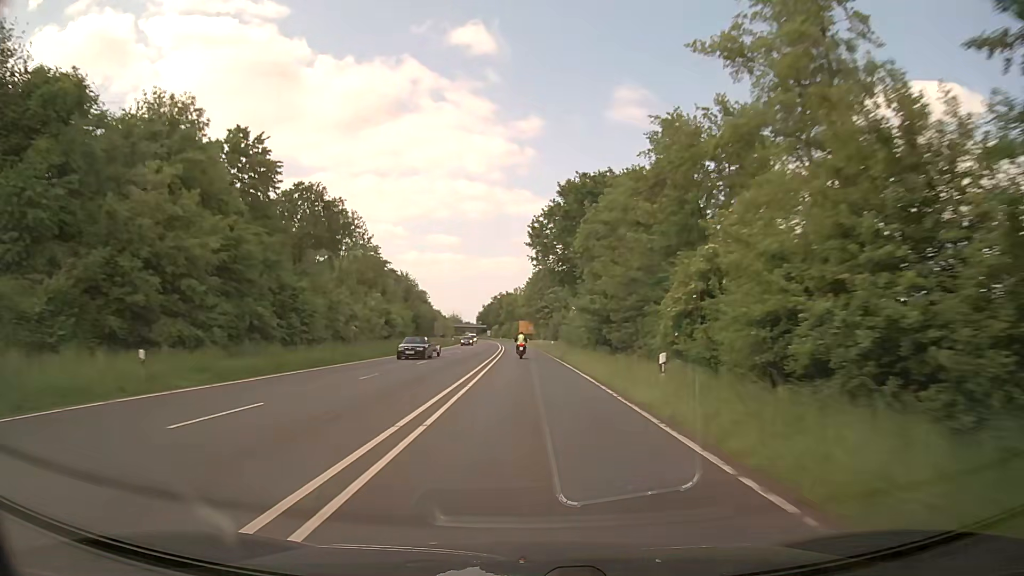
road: primary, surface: asphalt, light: Day
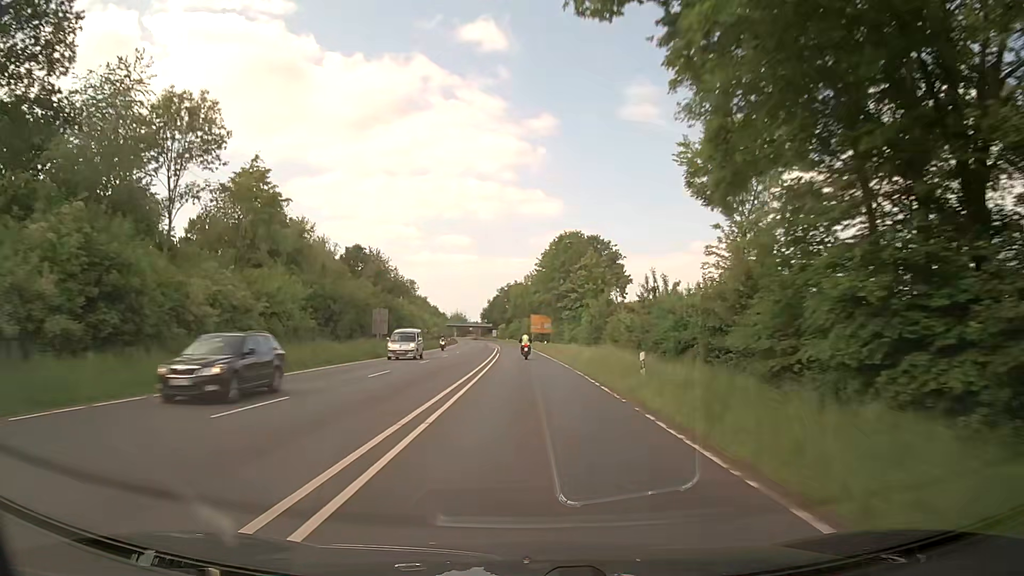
(-0.3, +46.8) m; -1°
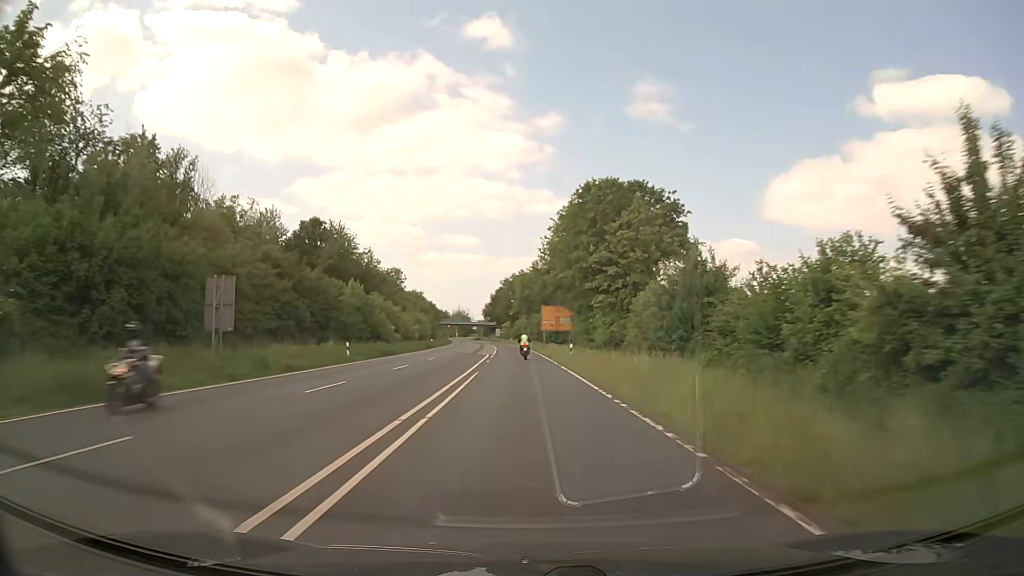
(-0.1, +30.5) m; -1°
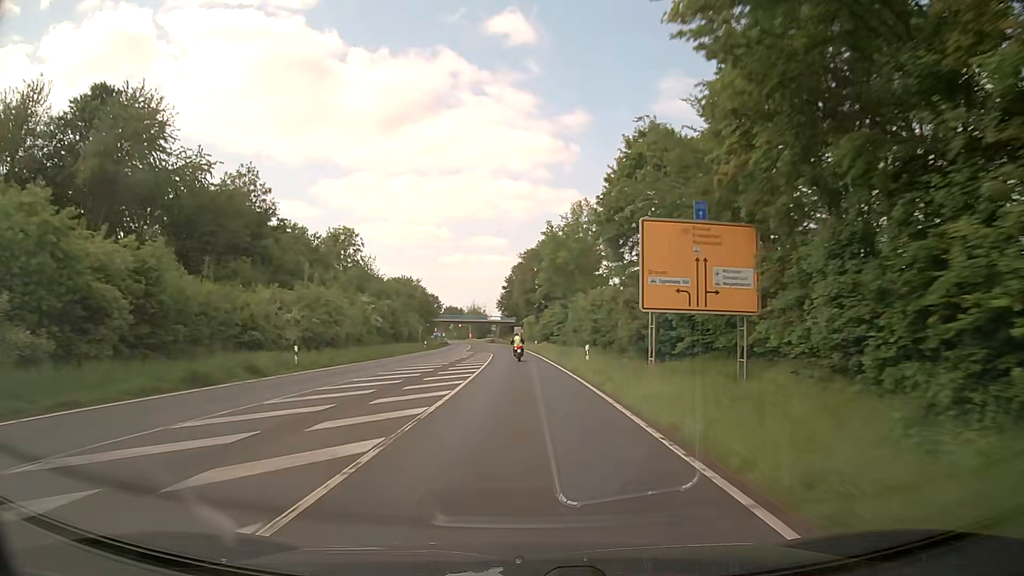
(-1.1, +59.6) m; -2°
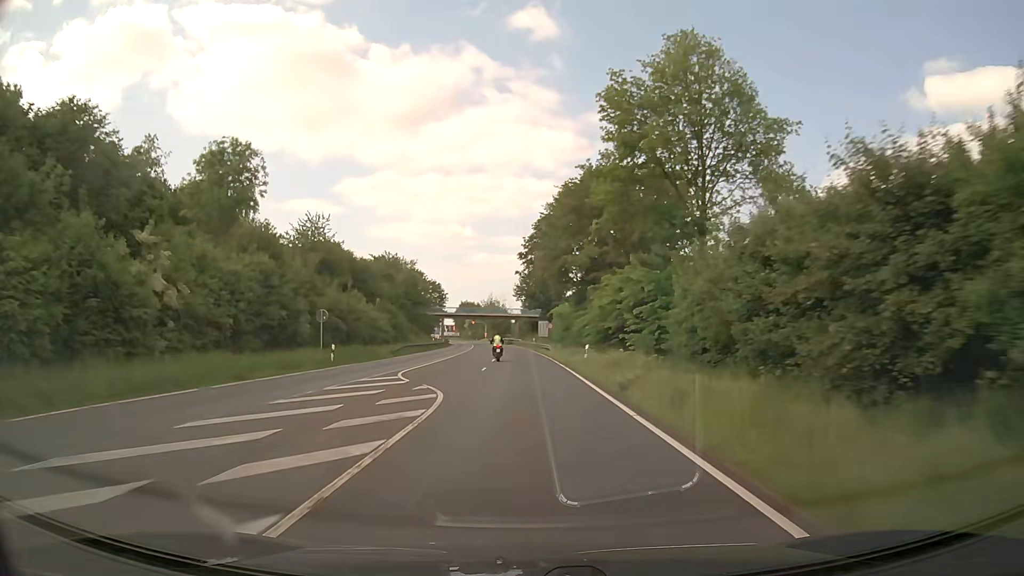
(-0.6, +43.8) m; -2°
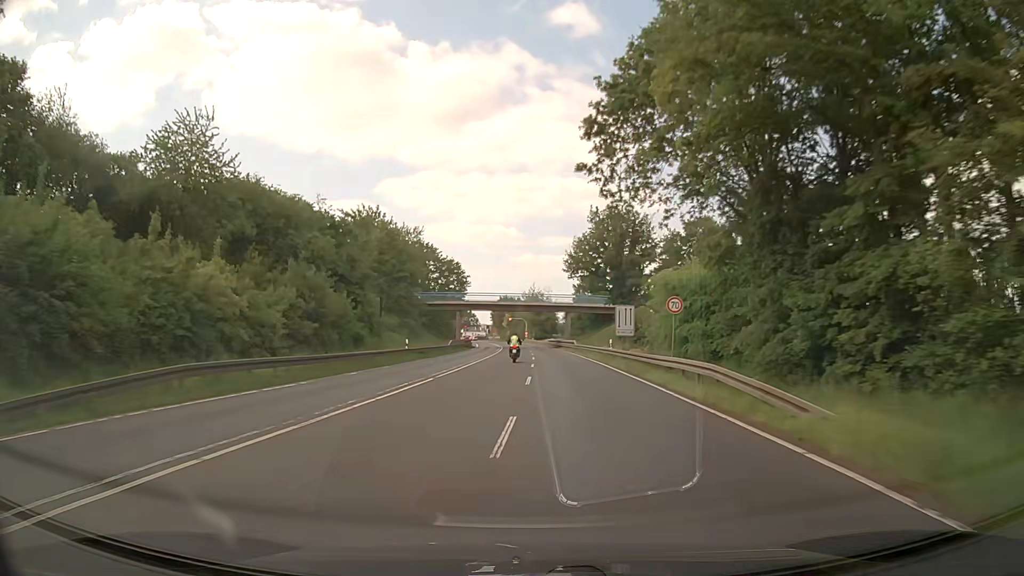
(-1.7, +43.1) m; -4°
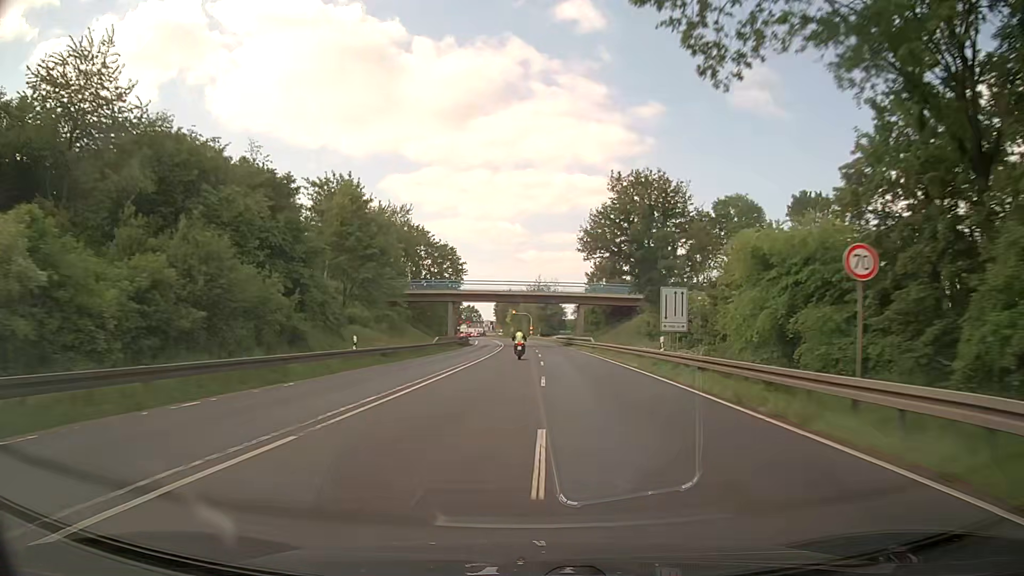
(-0.1, +14.1) m; -1°
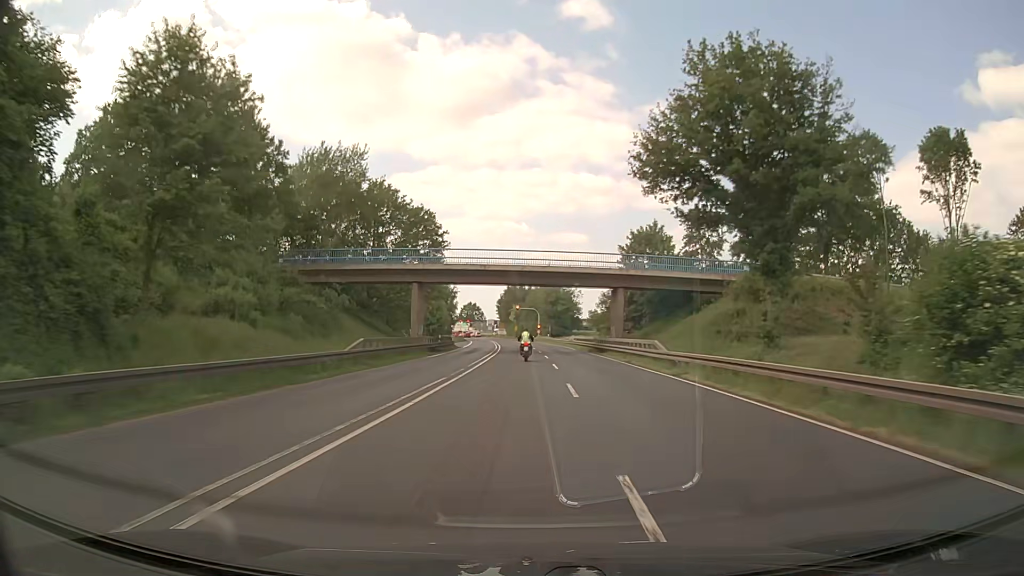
(0.0, +27.2) m; 0°
(0, +10) (0, +20) (0, +30) (0, +40) (0, +50) (-1, +60) (-1, +70) (-1, +80) (-2, +90) (-2, +100) m
